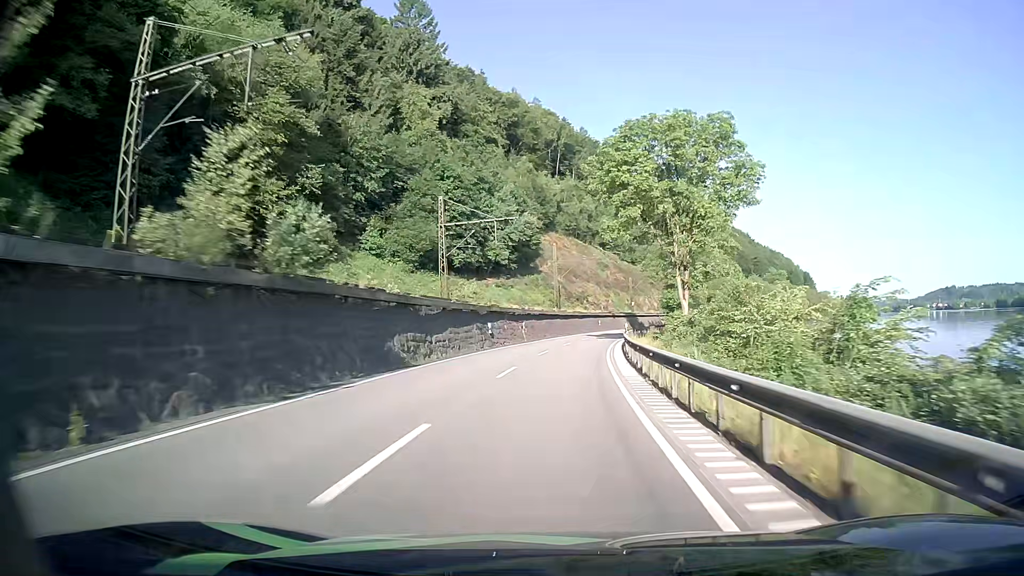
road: primary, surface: asphalt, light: Day
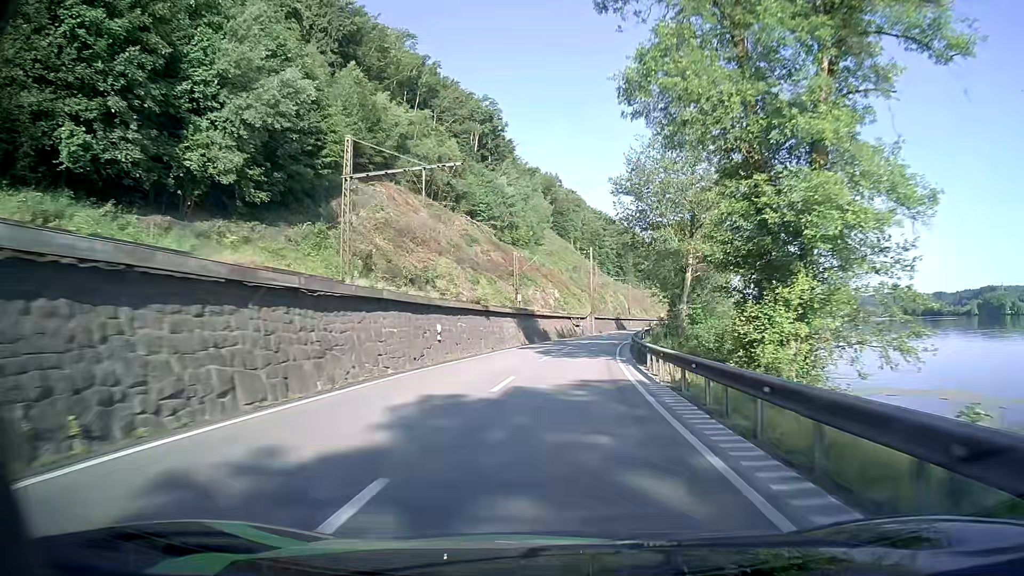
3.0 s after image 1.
(+5.7, +62.4) m; +11°
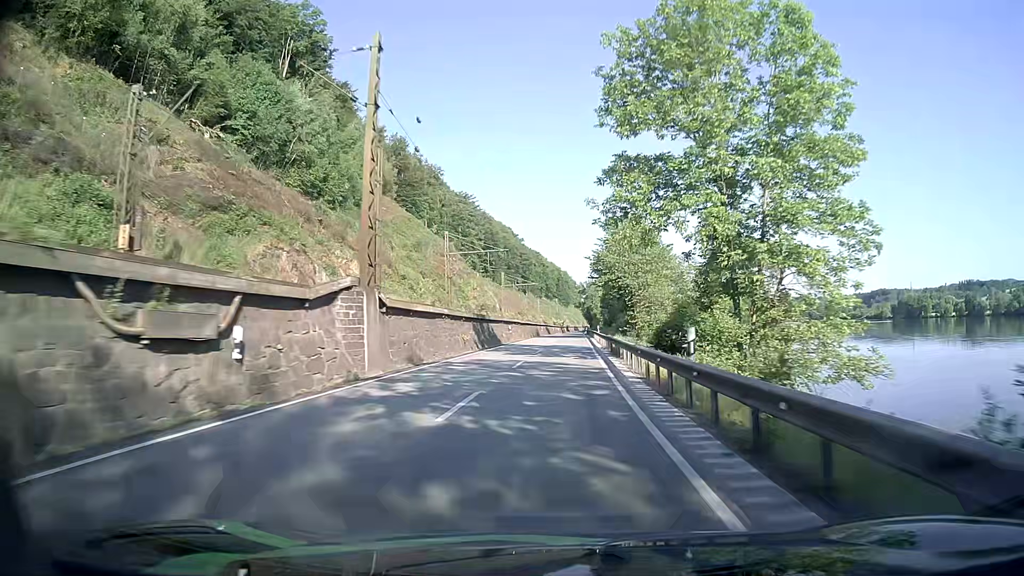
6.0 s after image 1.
(+6.1, +63.4) m; +10°
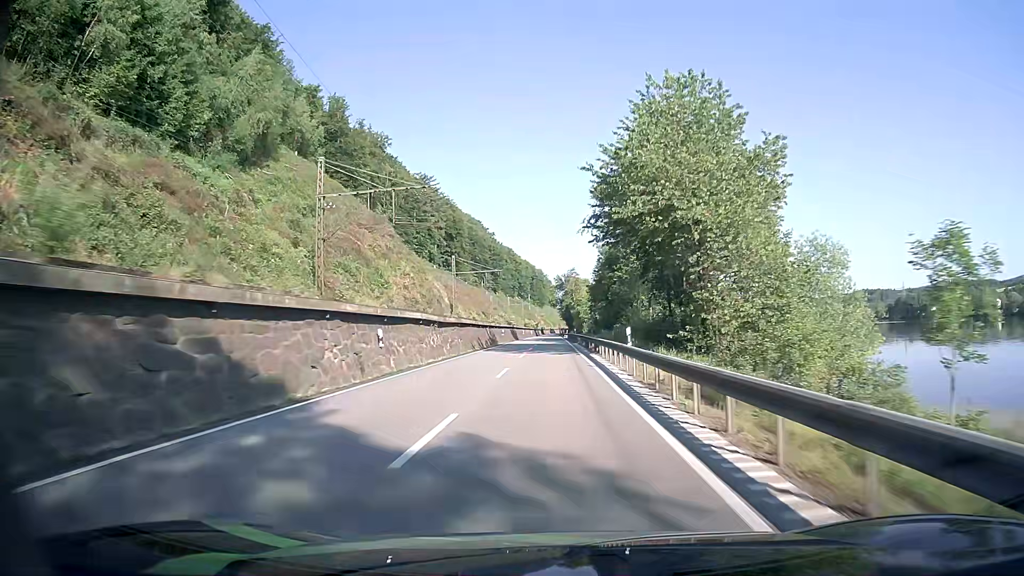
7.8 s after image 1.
(+1.5, +38.8) m; +3°
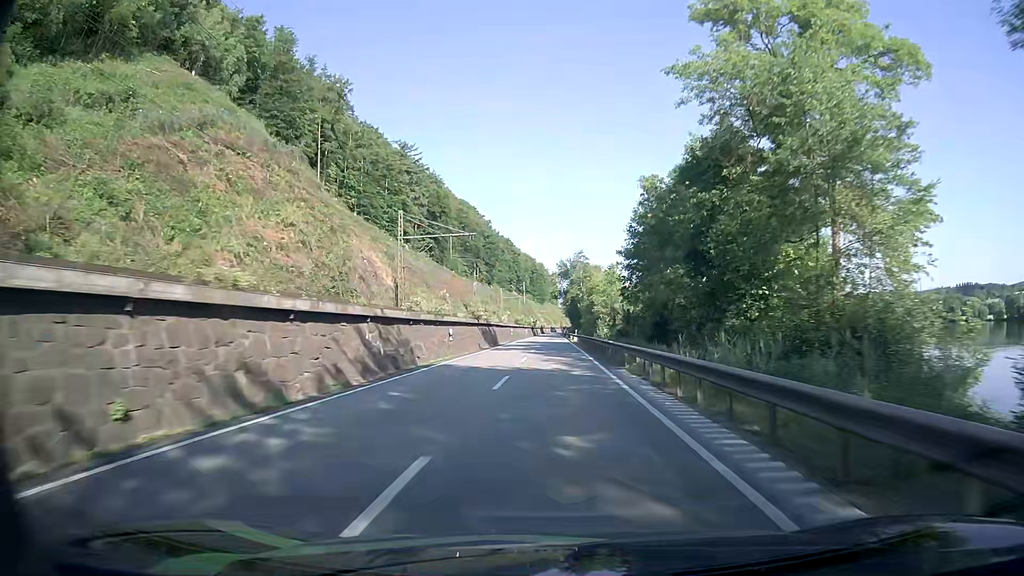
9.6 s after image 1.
(-0.1, +39.3) m; 0°
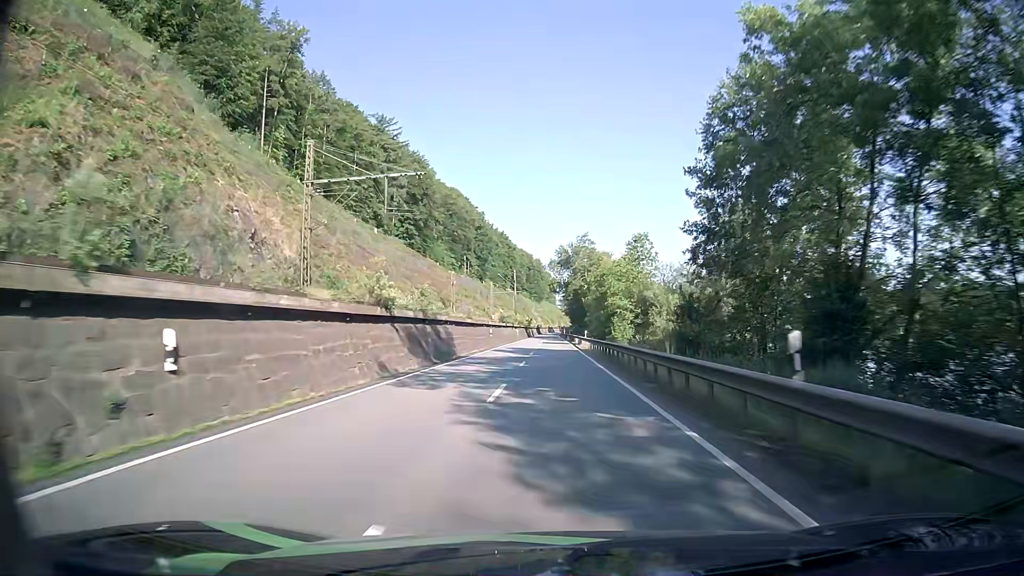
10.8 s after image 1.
(-0.1, +26.5) m; 0°
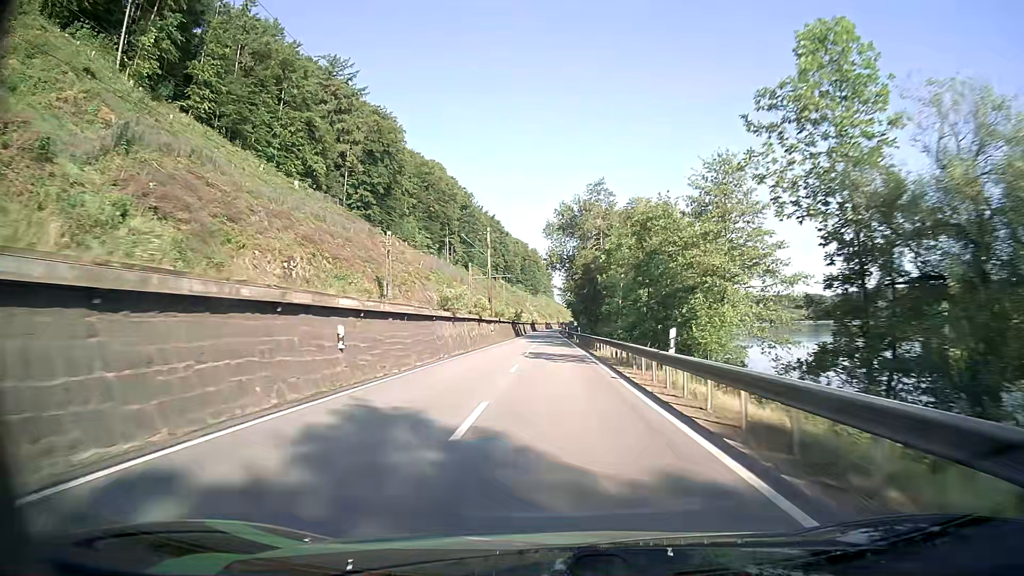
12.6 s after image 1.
(0.0, +40.3) m; 0°
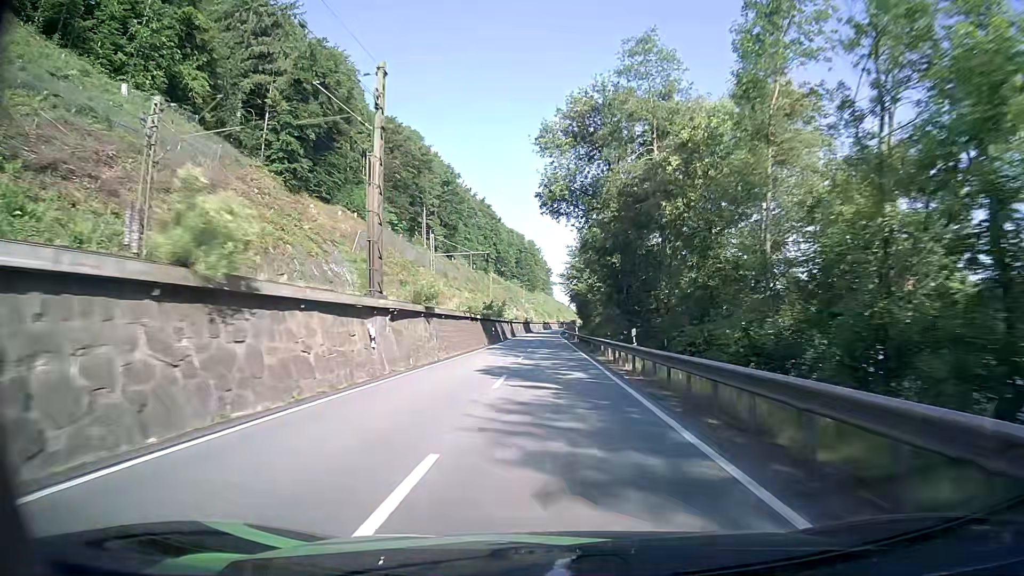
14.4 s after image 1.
(+0.1, +40.8) m; 0°
(0, +10) (0, +20) (0, +30) (0, +40) (0, +50) (0, +60) (-1, +70) (-1, +80) (-1, +90) (-1, +100) m
